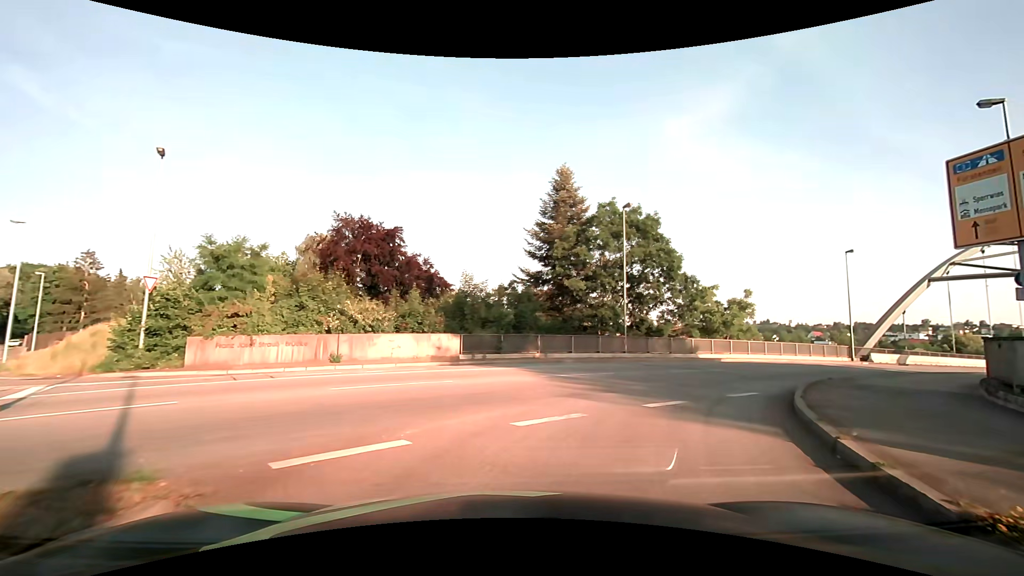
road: primary_link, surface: asphalt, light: Day
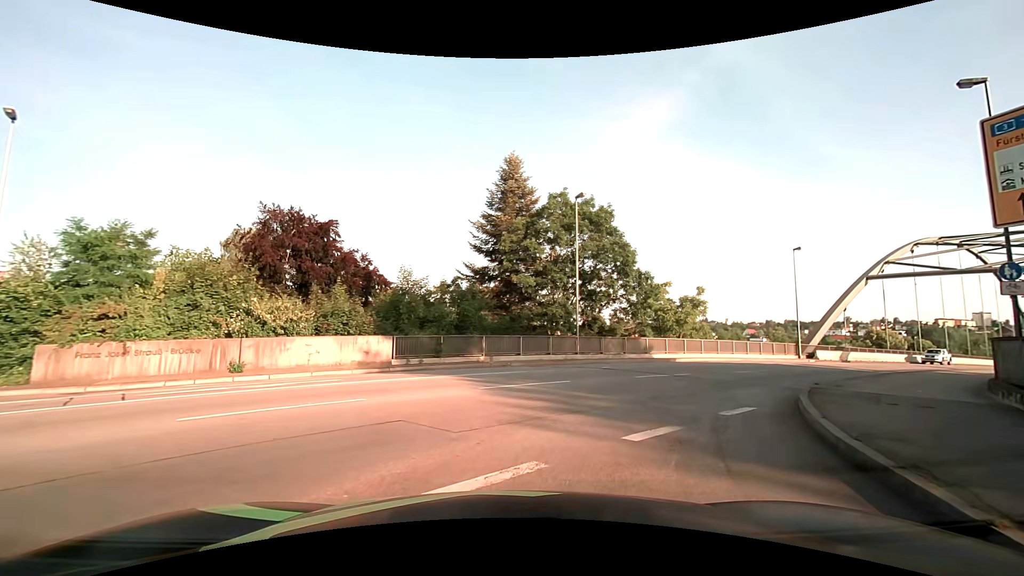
(+0.2, +3.0) m; +5°
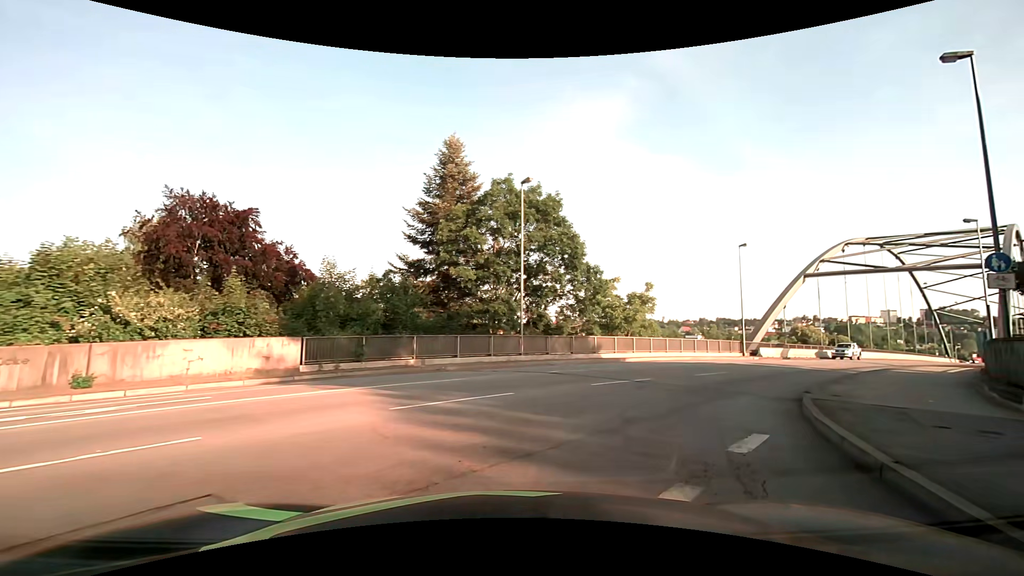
(+0.2, +3.1) m; +6°
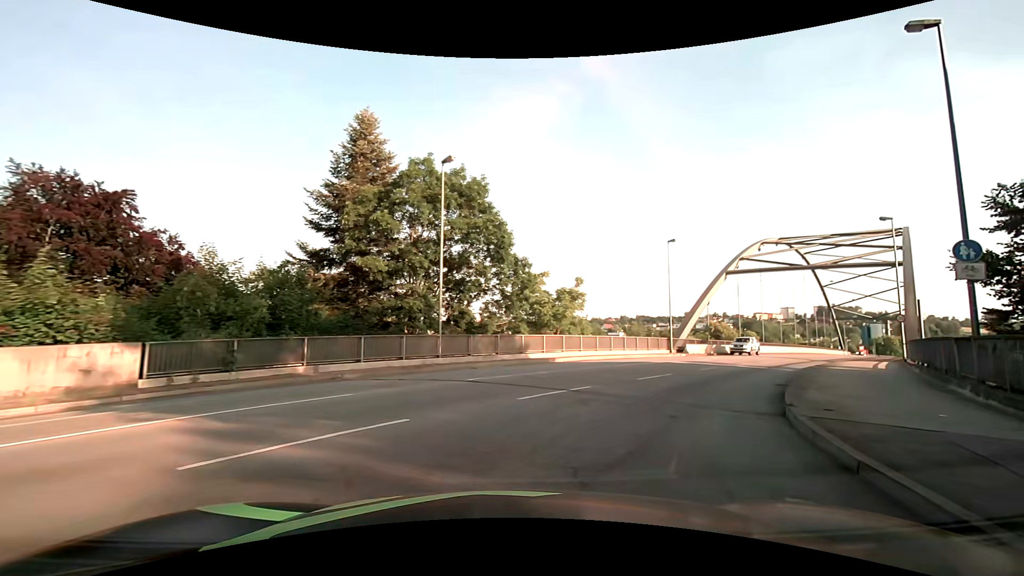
(+0.2, +3.2) m; +9°
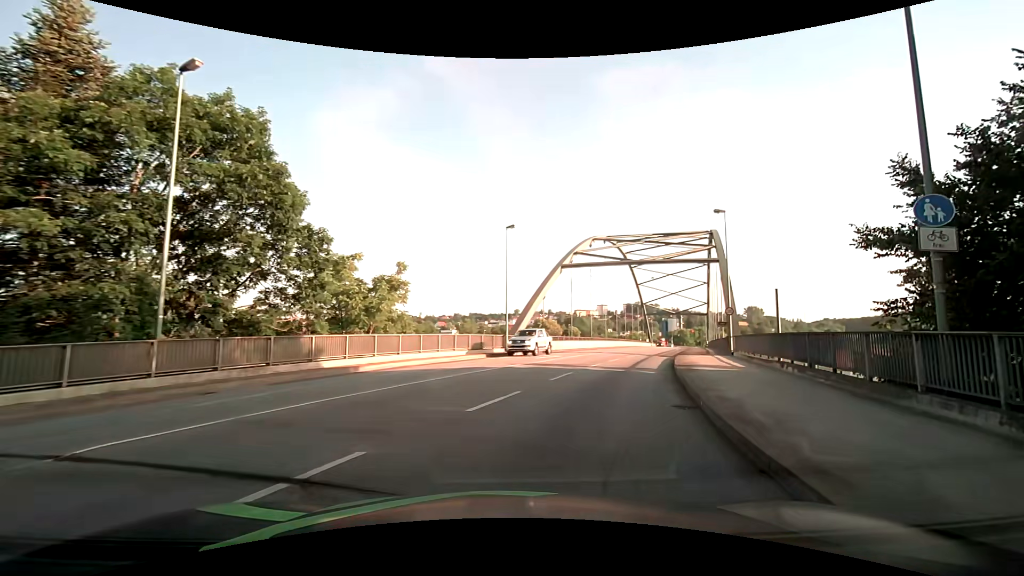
(+1.1, +6.9) m; +19°
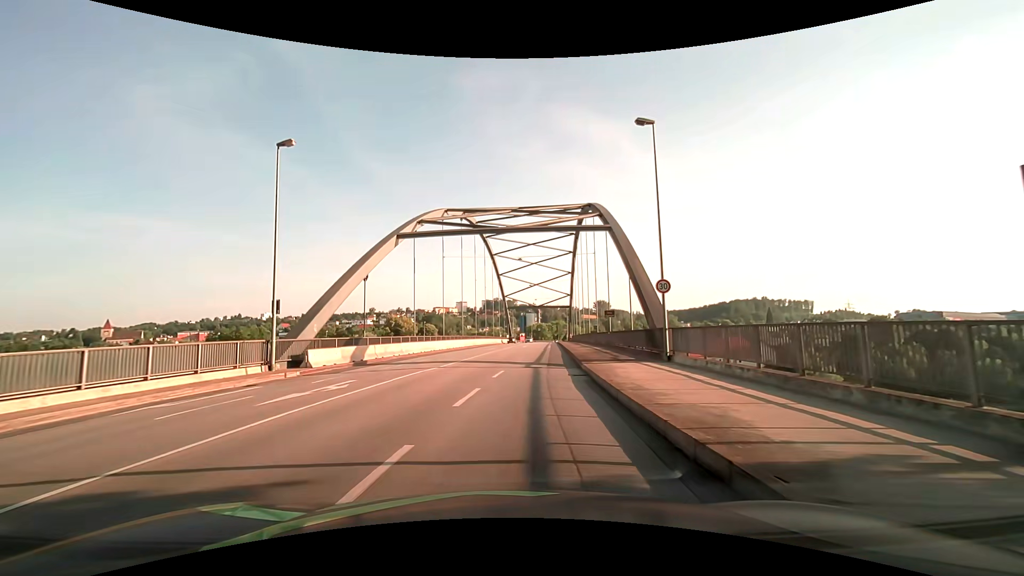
(+3.4, +16.8) m; +16°
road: primary
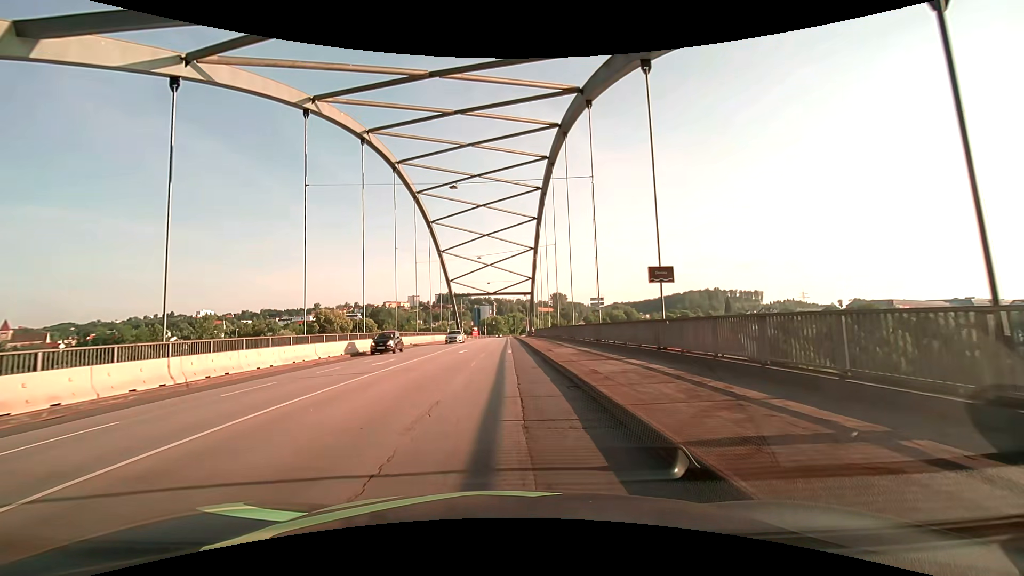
(+2.0, +26.7) m; +6°
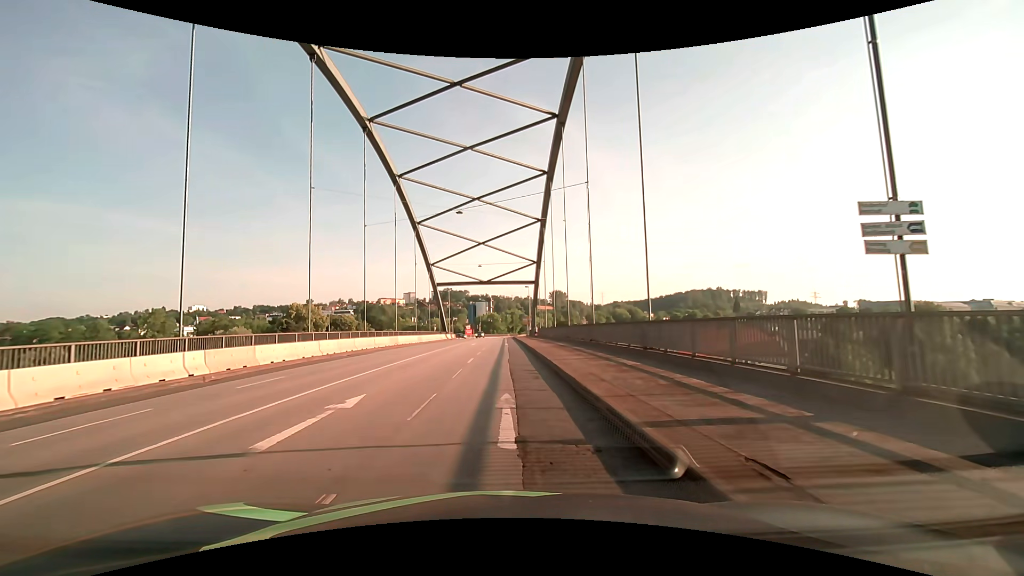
(+0.1, +22.8) m; 0°
(0, +10) (0, +20) (0, +30) (0, +40) (0, +50) (0, +60) (0, +70) (0, +80) (0, +90) (0, +100) m
